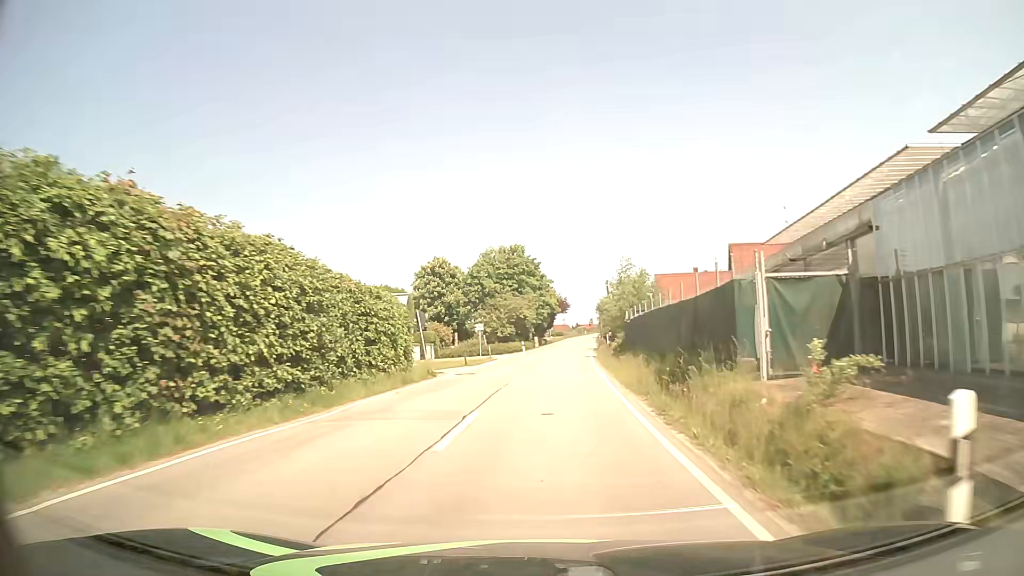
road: tertiary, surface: asphalt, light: Day
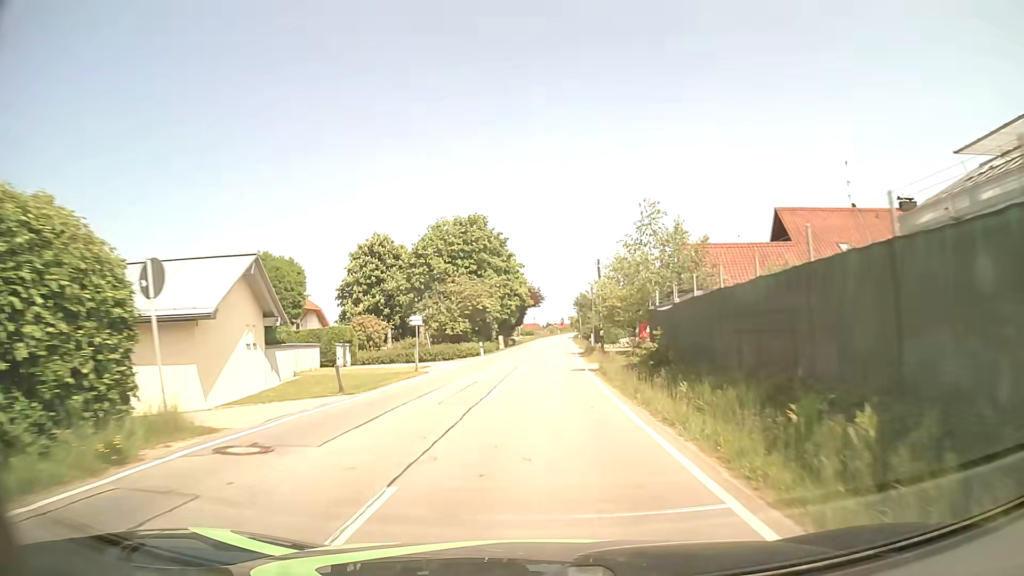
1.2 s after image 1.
(+0.3, +18.0) m; +3°
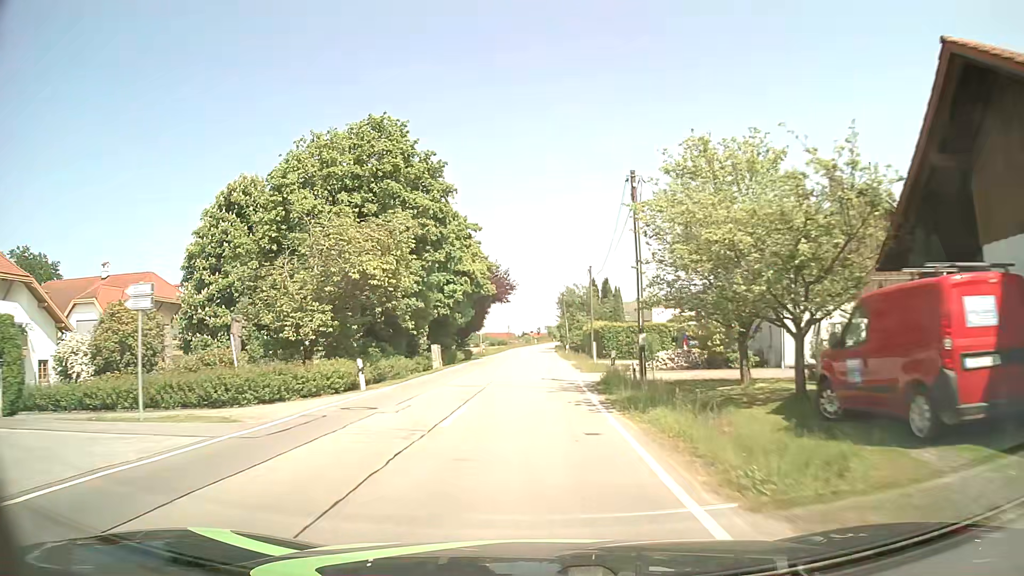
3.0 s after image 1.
(+0.5, +27.2) m; +1°
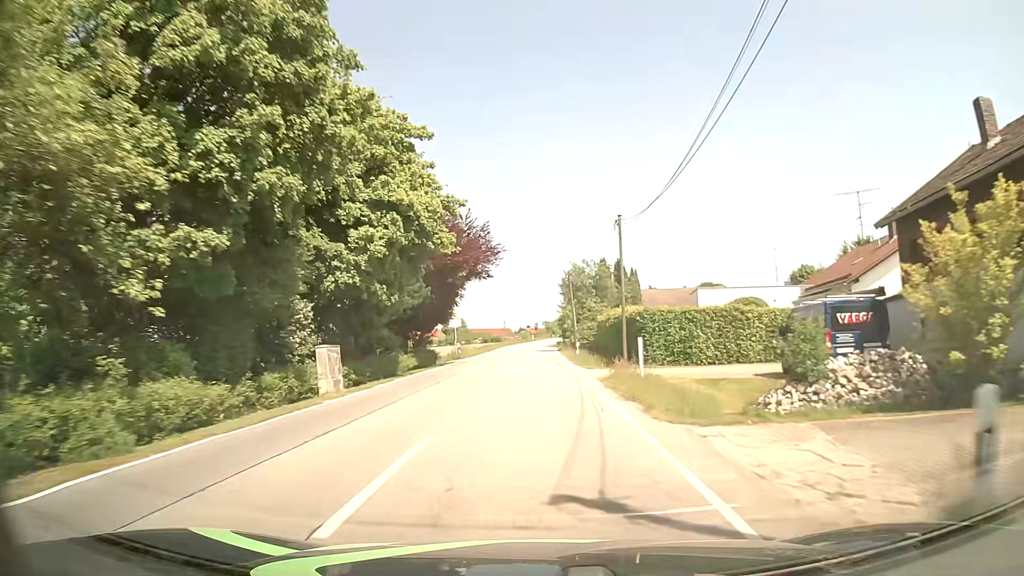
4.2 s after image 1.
(+0.2, +18.1) m; +1°
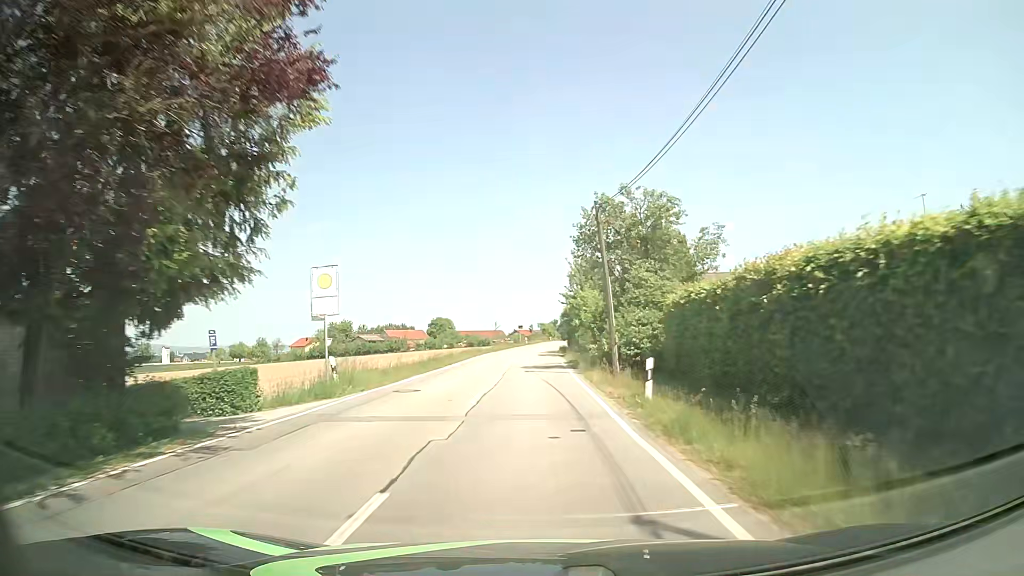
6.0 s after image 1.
(+0.2, +27.2) m; +1°
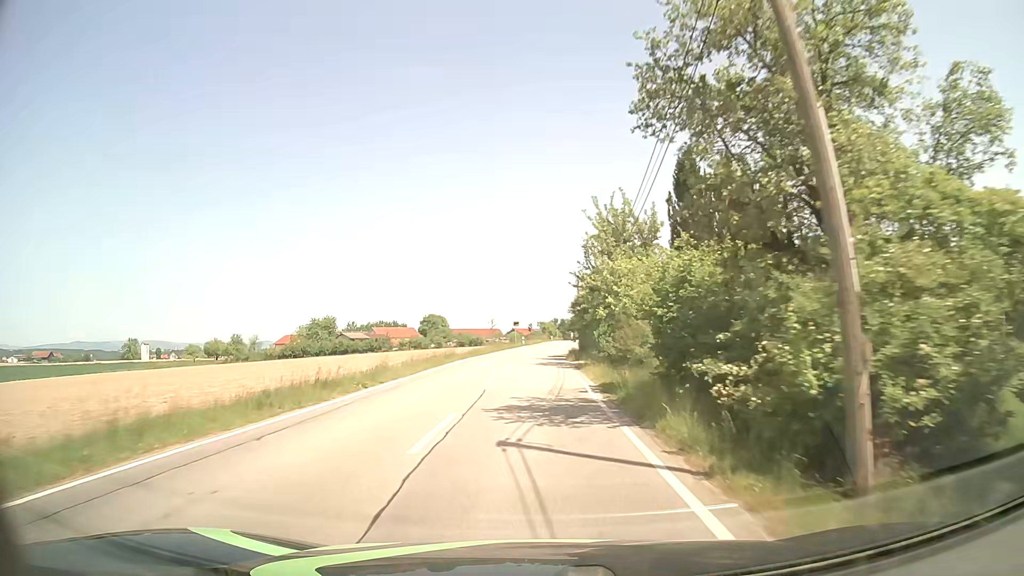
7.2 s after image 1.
(-0.1, +18.2) m; 0°
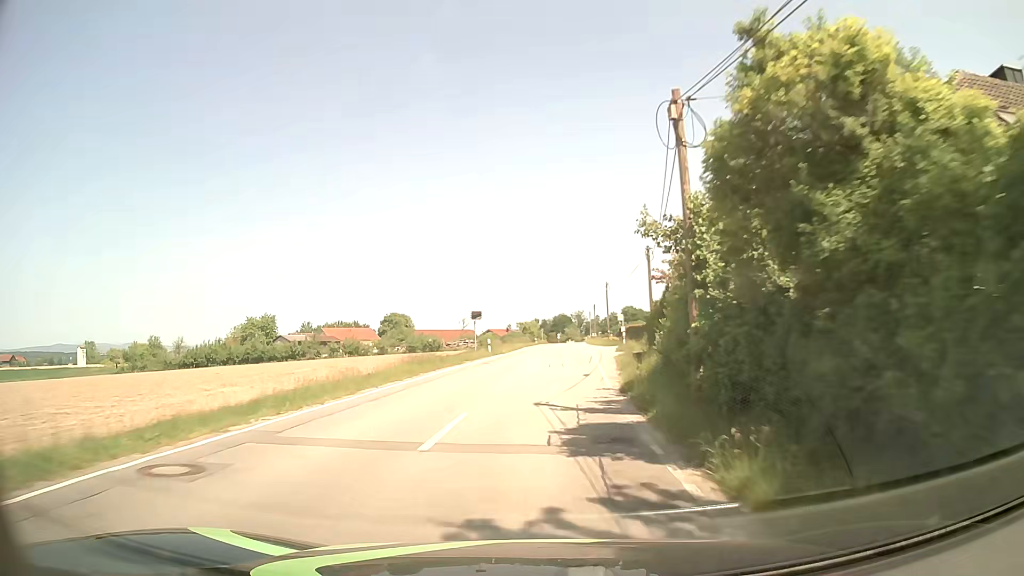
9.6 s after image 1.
(+0.1, +36.4) m; +2°
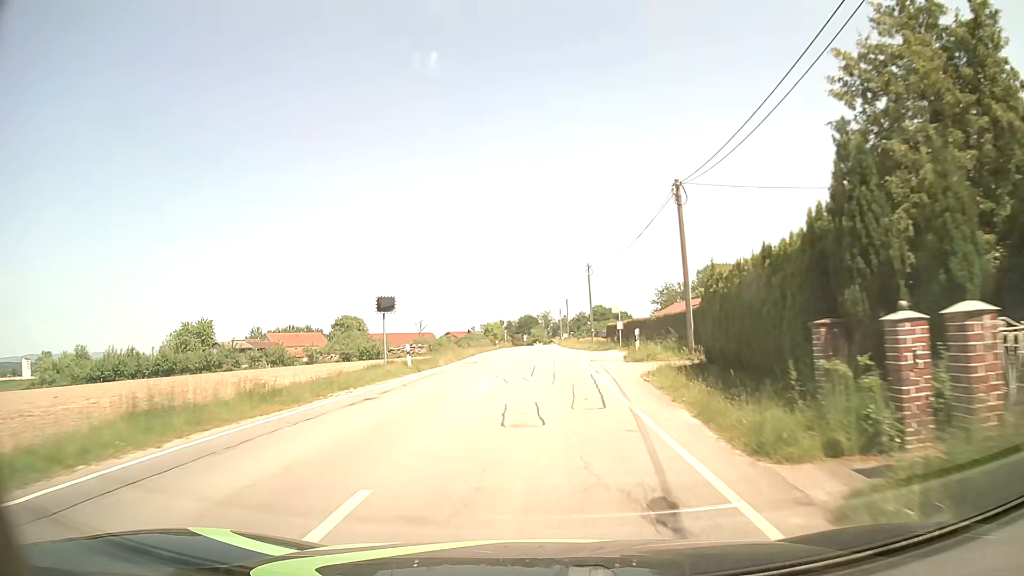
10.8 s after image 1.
(+0.4, +18.2) m; +3°
(0, +10) (0, +20) (0, +30) (0, +40) (+1, +50) (+1, +60) (+1, +70) (+1, +80) (+1, +90) (+2, +100) m
